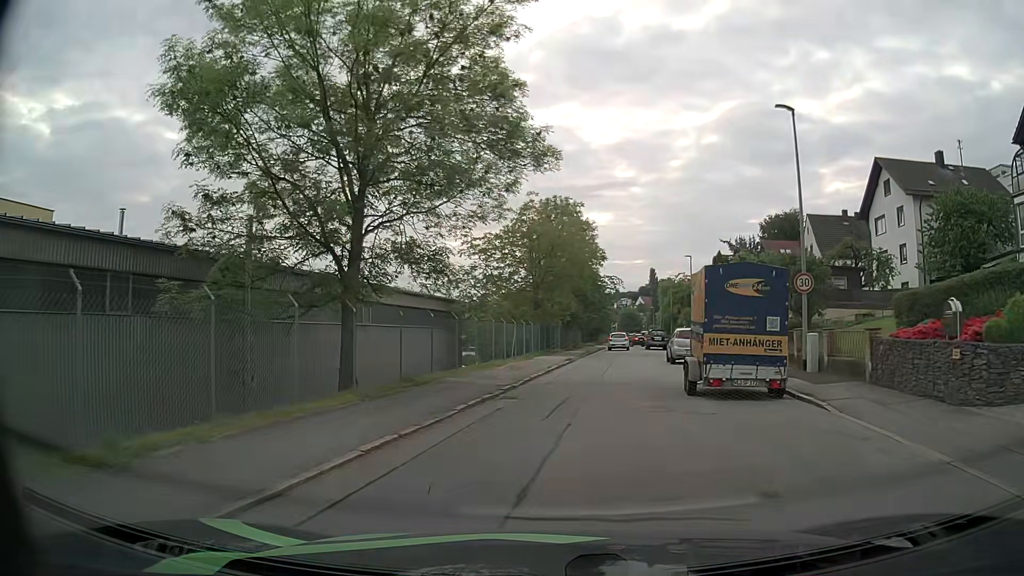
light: Day
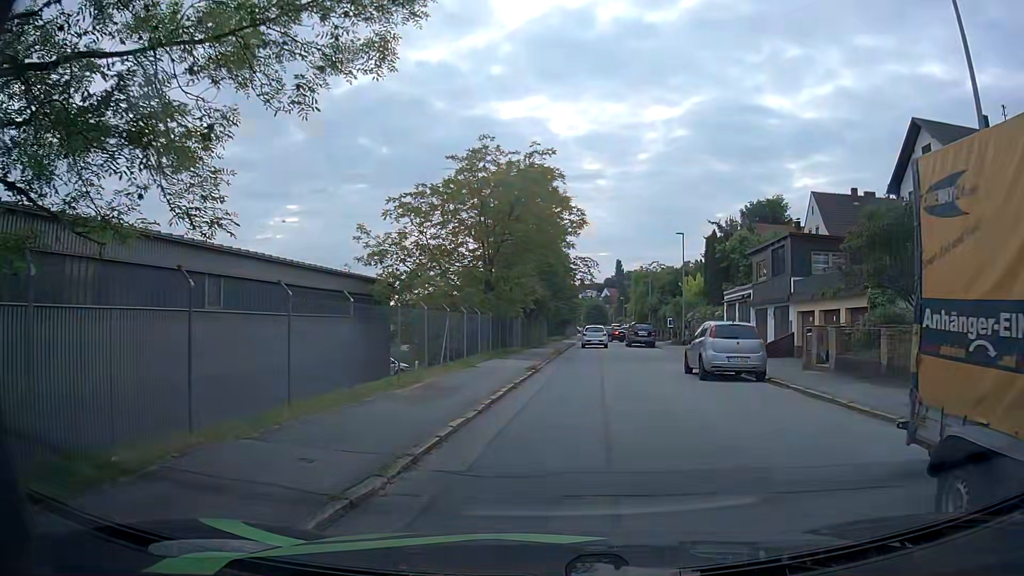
(+0.1, +10.8) m; +3°
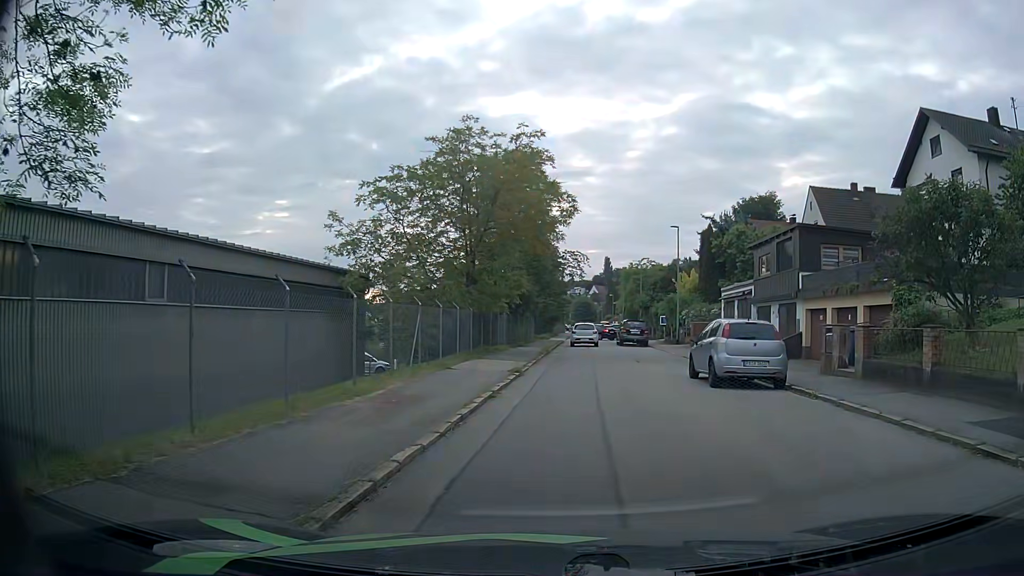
(0.0, +2.4) m; +2°
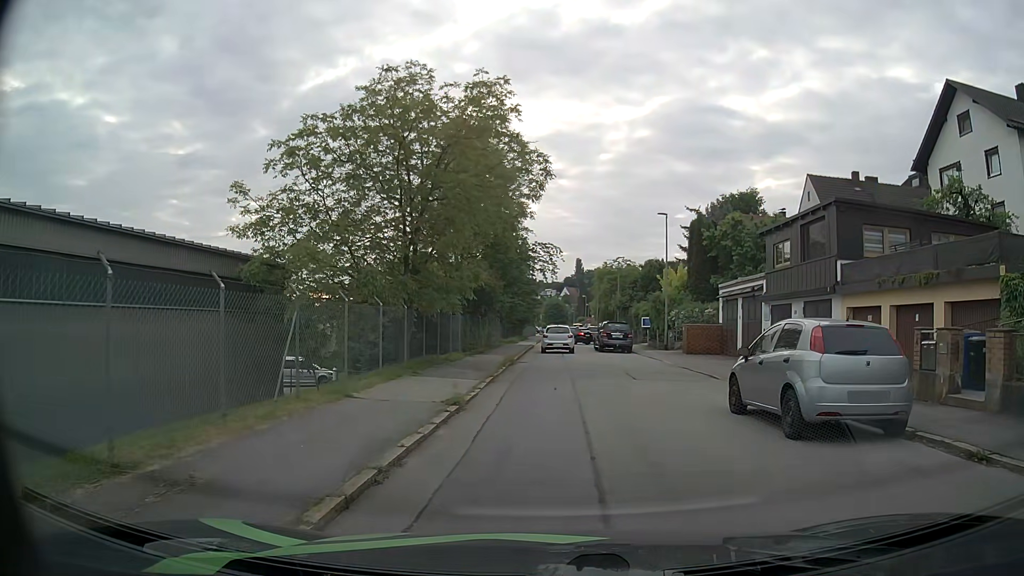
(0.0, +6.4) m; +1°
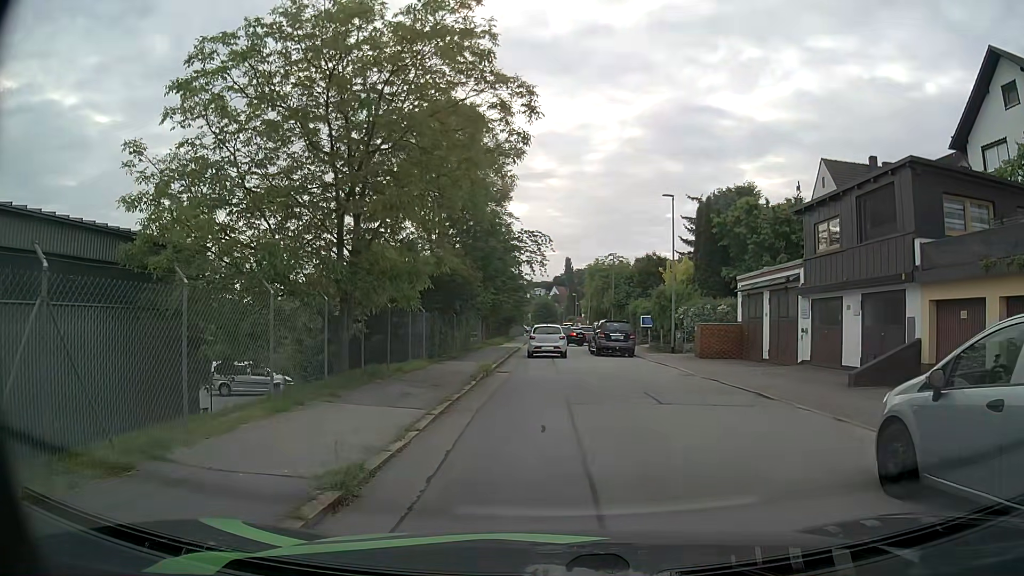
(0.0, +5.5) m; +1°
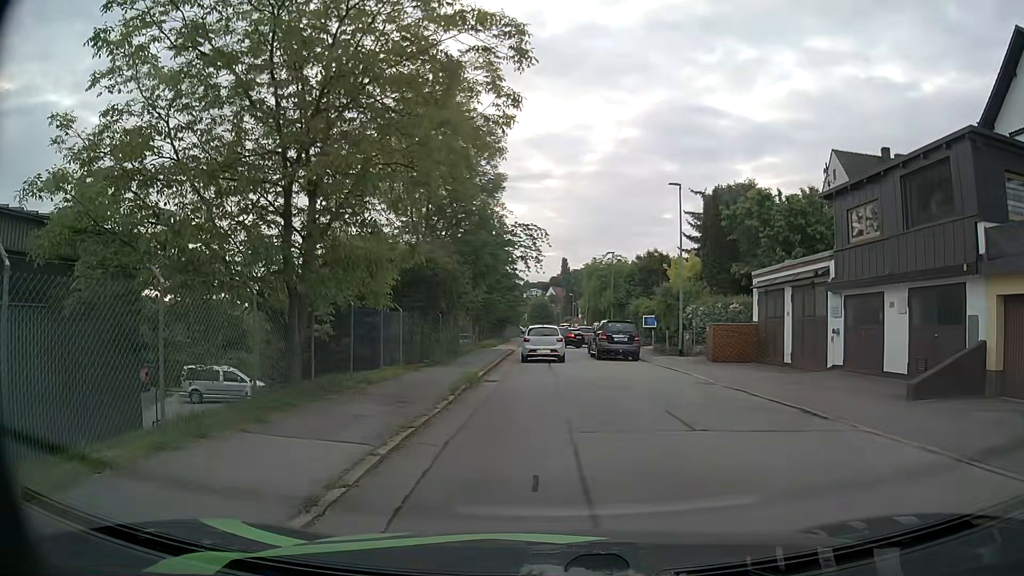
(0.0, +2.9) m; 0°
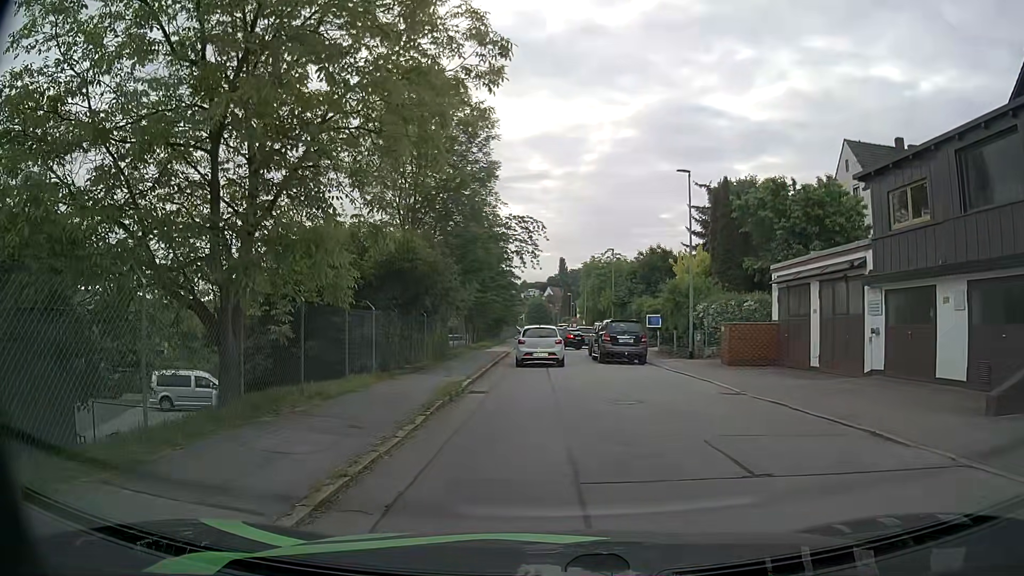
(0.0, +2.8) m; 0°
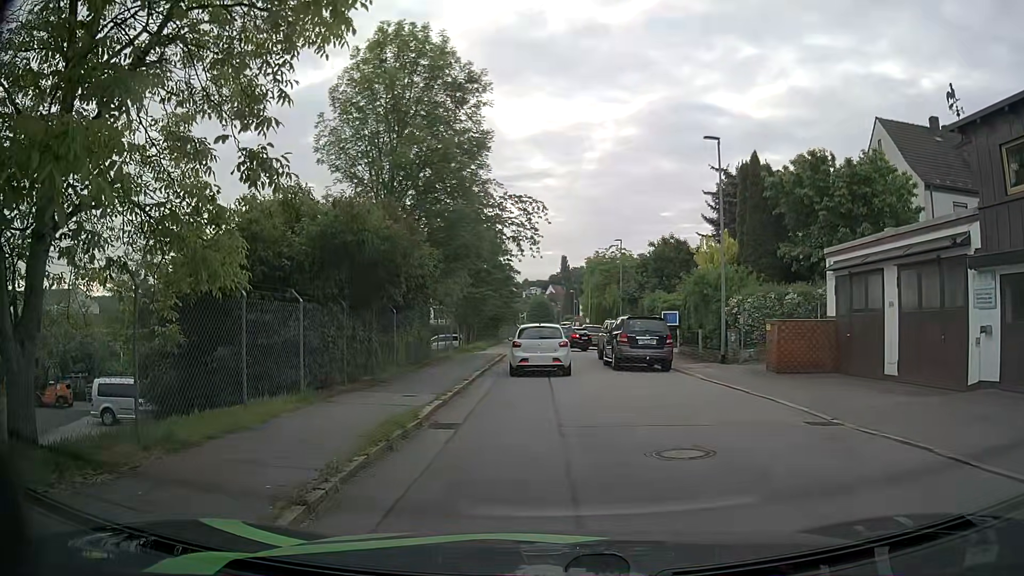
(+0.1, +5.0) m; 0°
